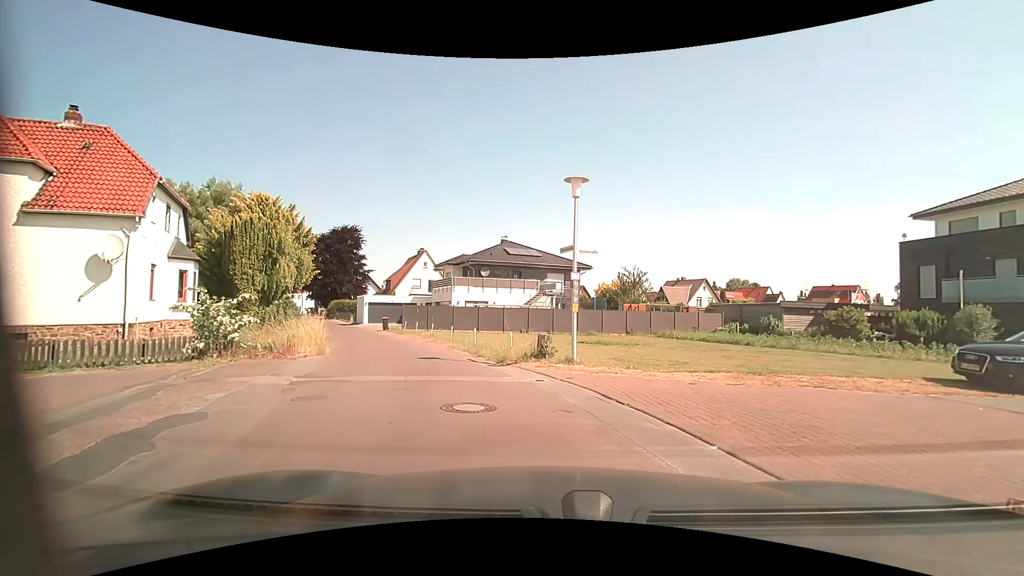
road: residential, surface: asphalt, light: Day
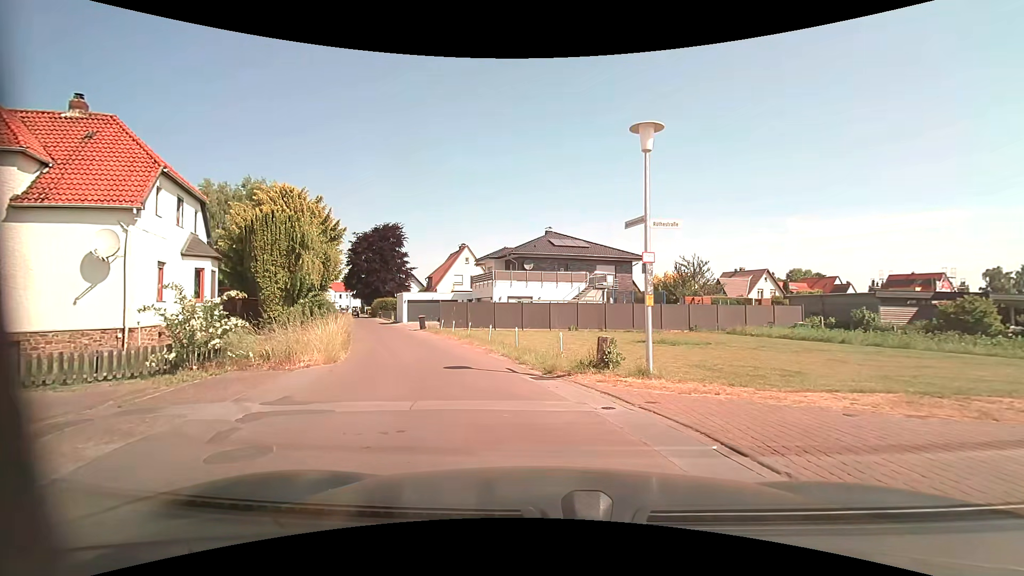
(-0.2, +3.5) m; -6°
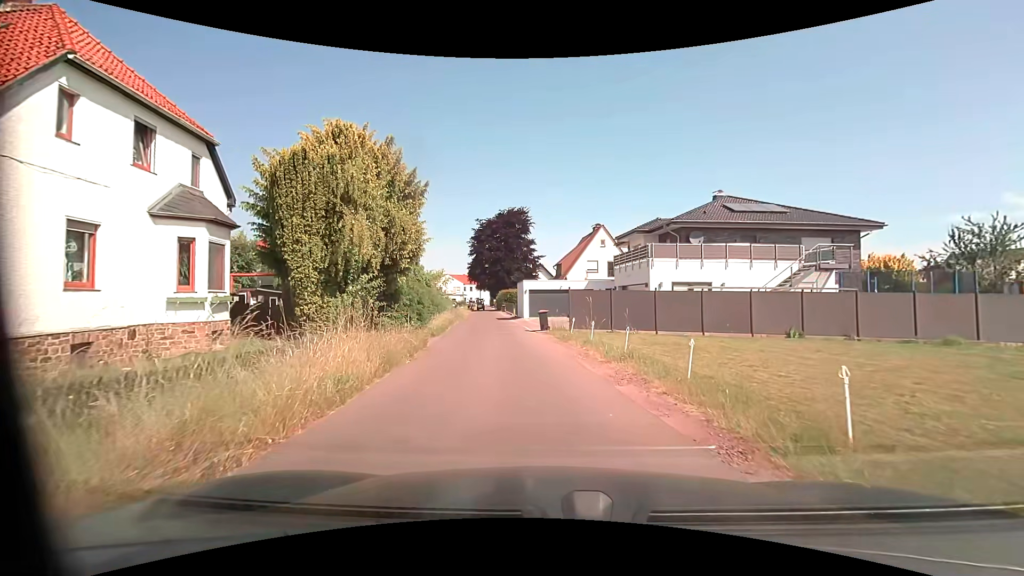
(-1.7, +11.3) m; -15°
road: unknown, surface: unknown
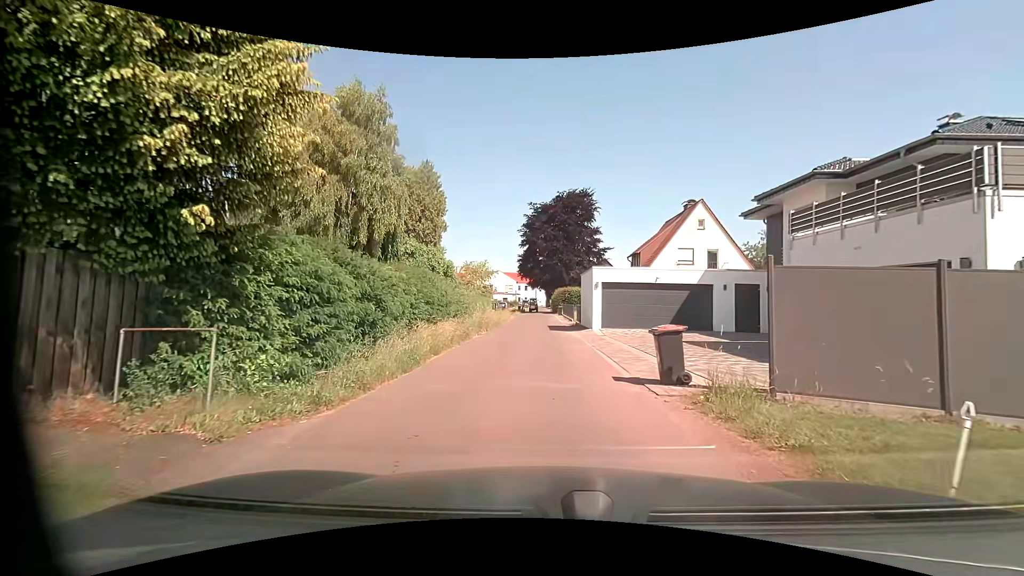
(-0.9, +14.8) m; -7°
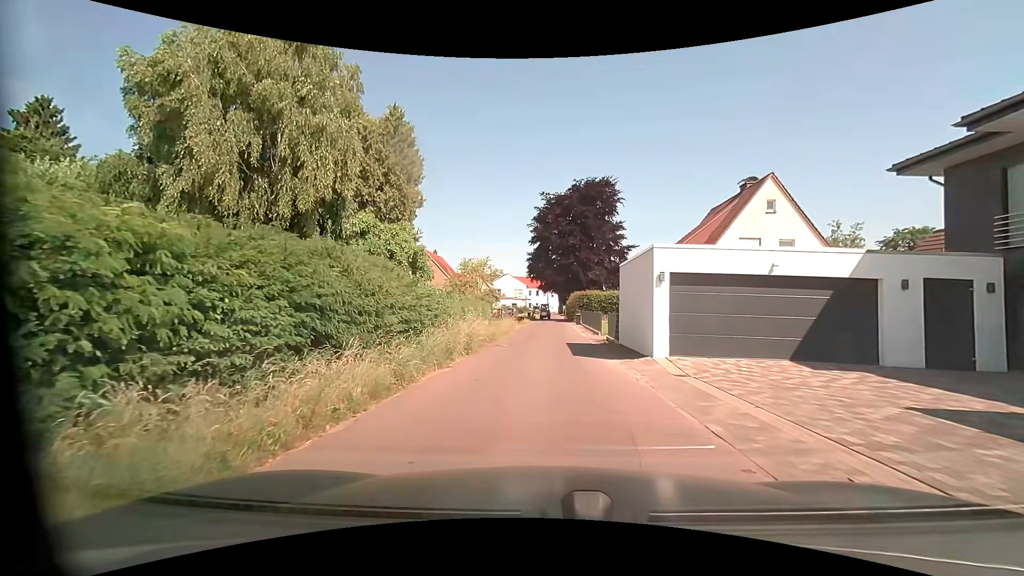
(-0.2, +10.2) m; -2°
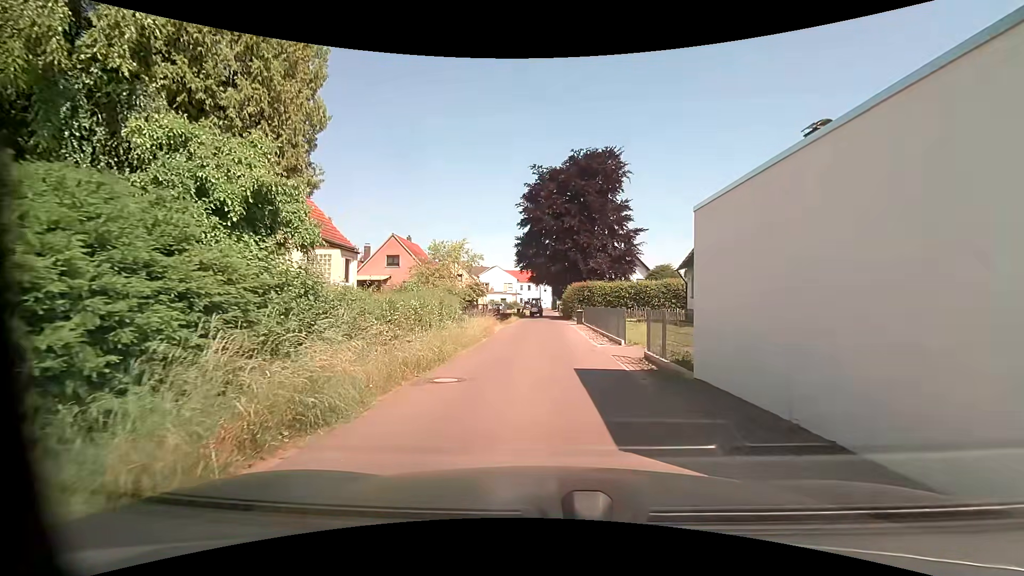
(+0.2, +10.2) m; +1°
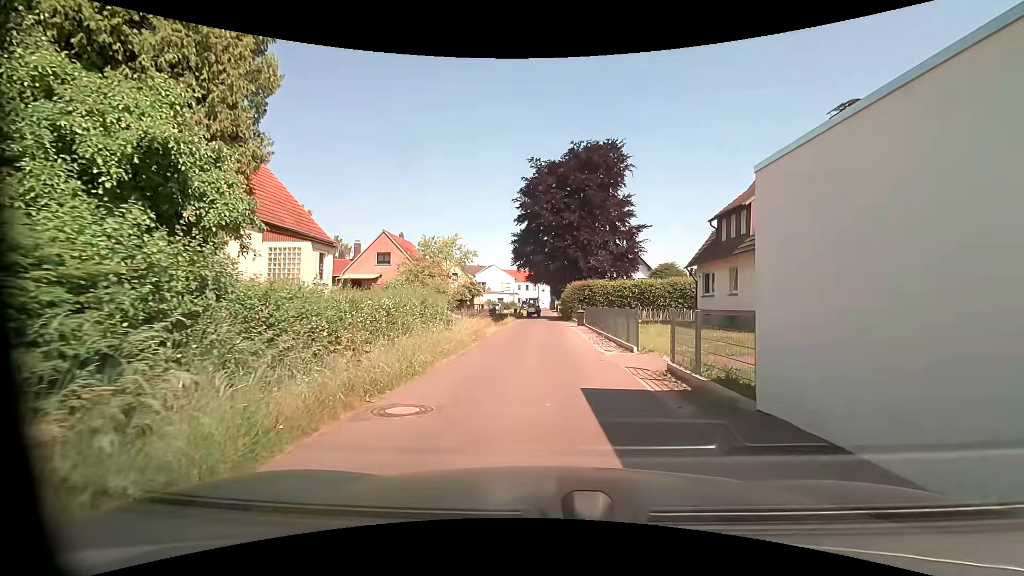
(0.0, +2.6) m; +1°
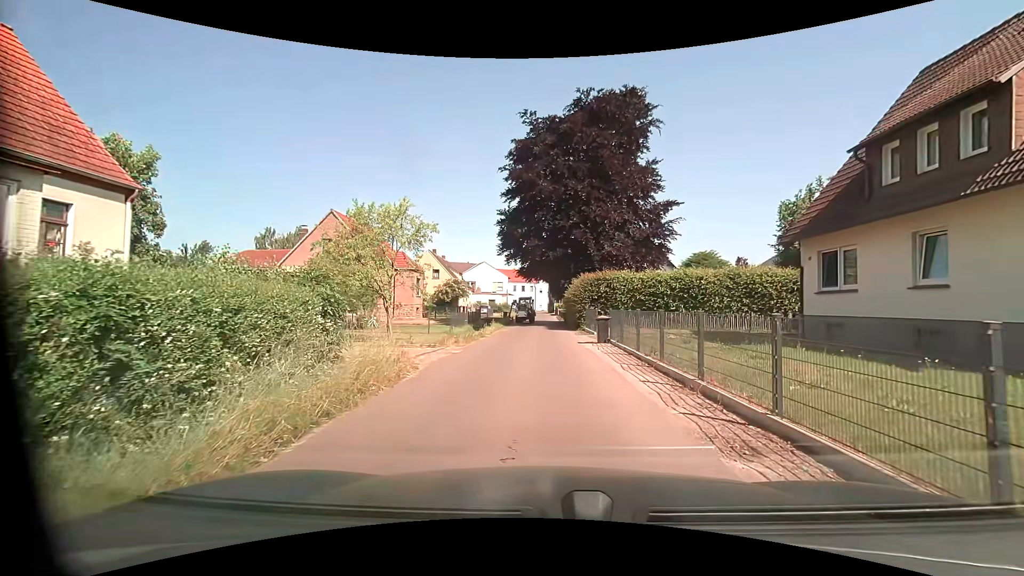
(-0.1, +12.6) m; 0°
